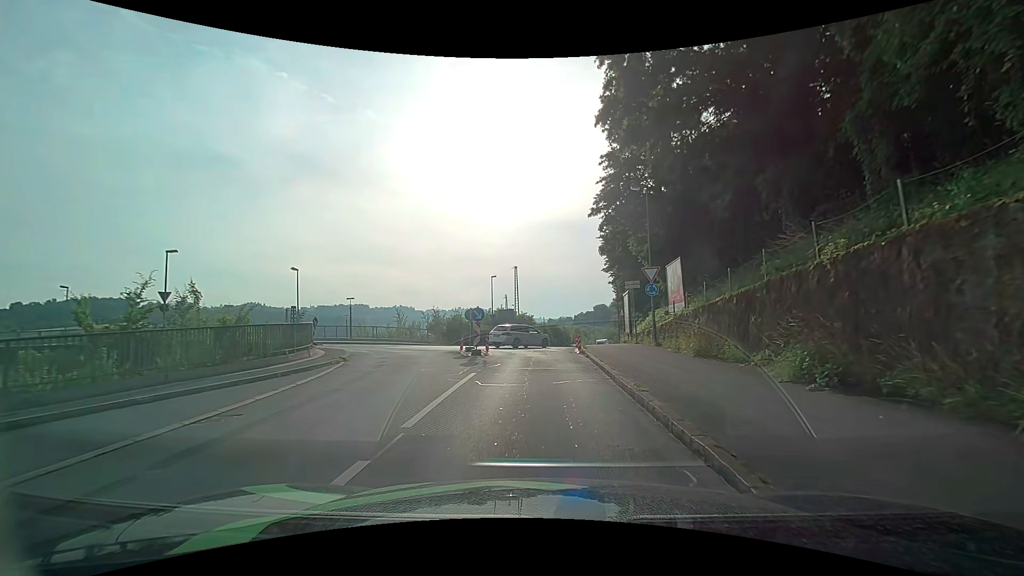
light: Day
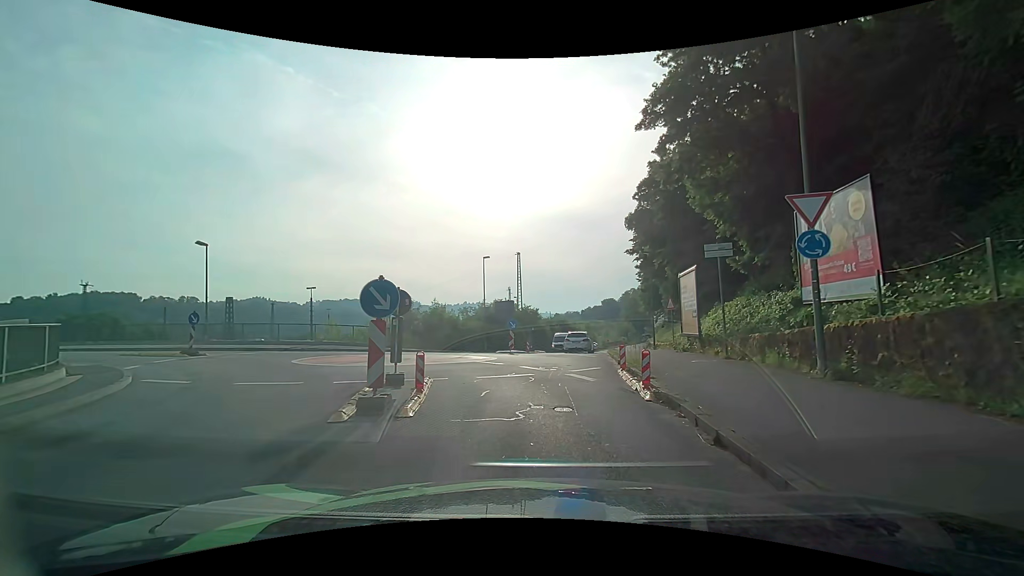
(+0.1, +13.2) m; 0°
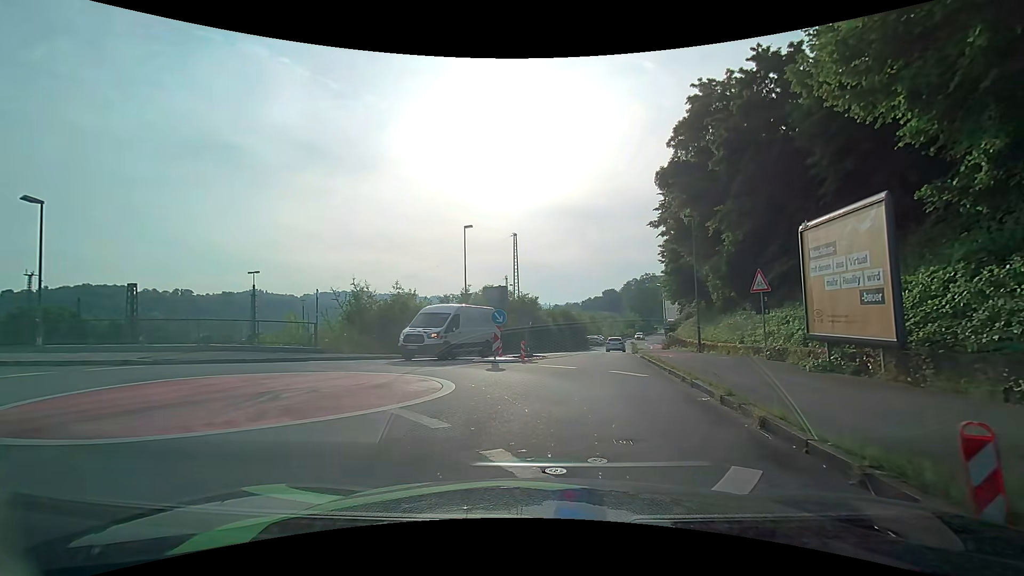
(0.0, +10.8) m; 0°
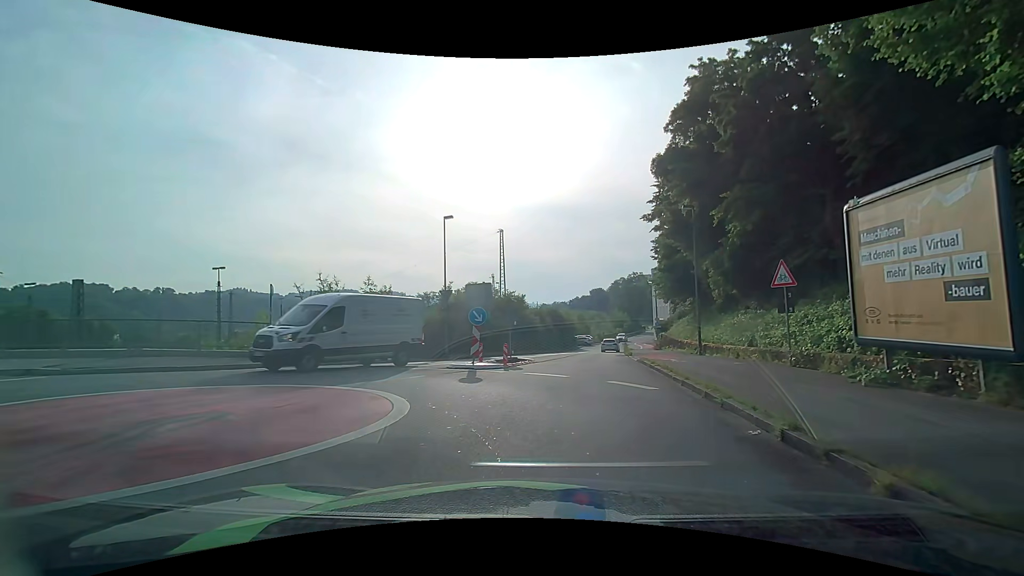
(0.0, +2.6) m; +2°
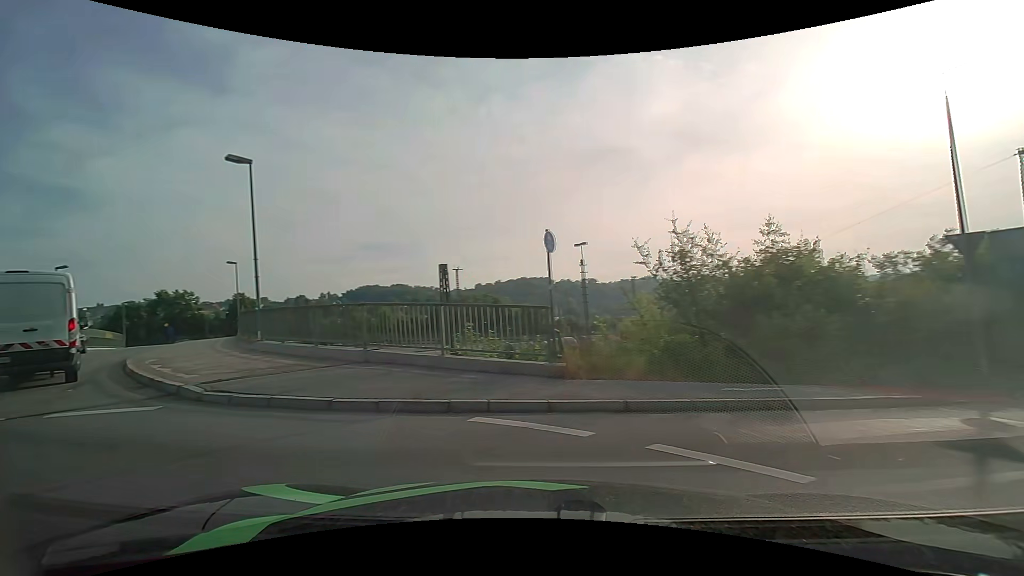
(-2.5, +12.1) m; -46°
